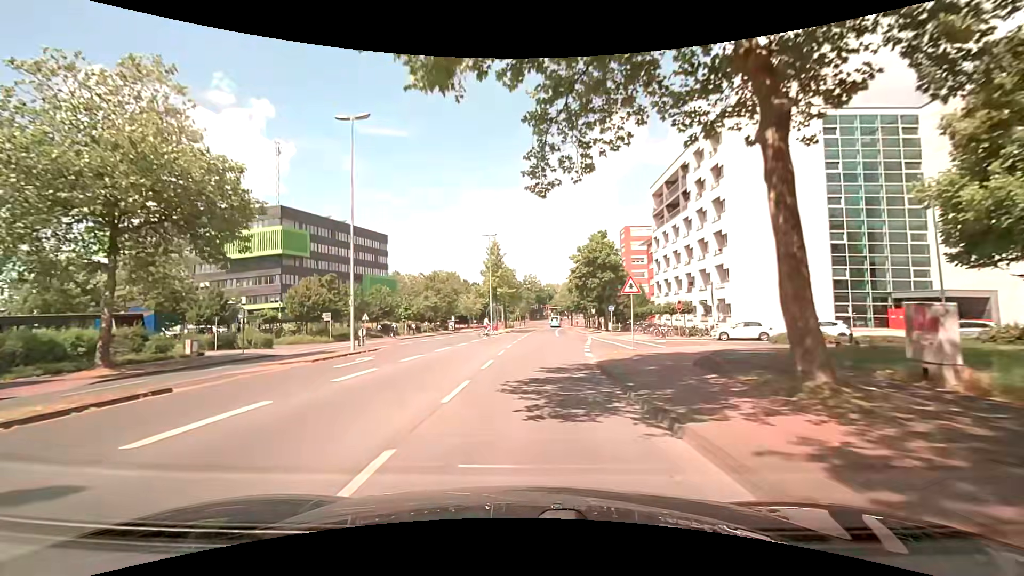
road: unclassified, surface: asphalt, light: Day
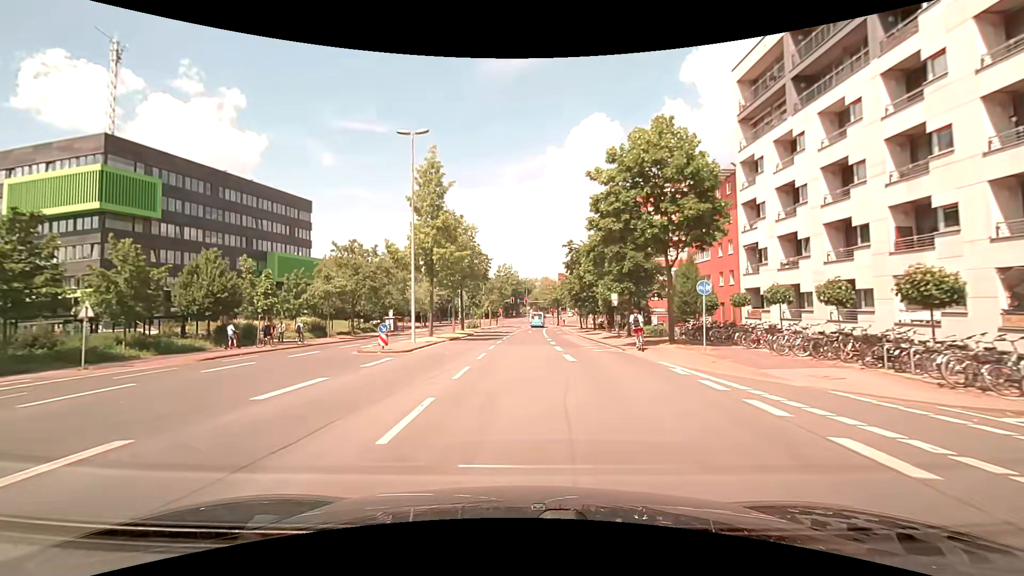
(+1.1, +33.3) m; +3°
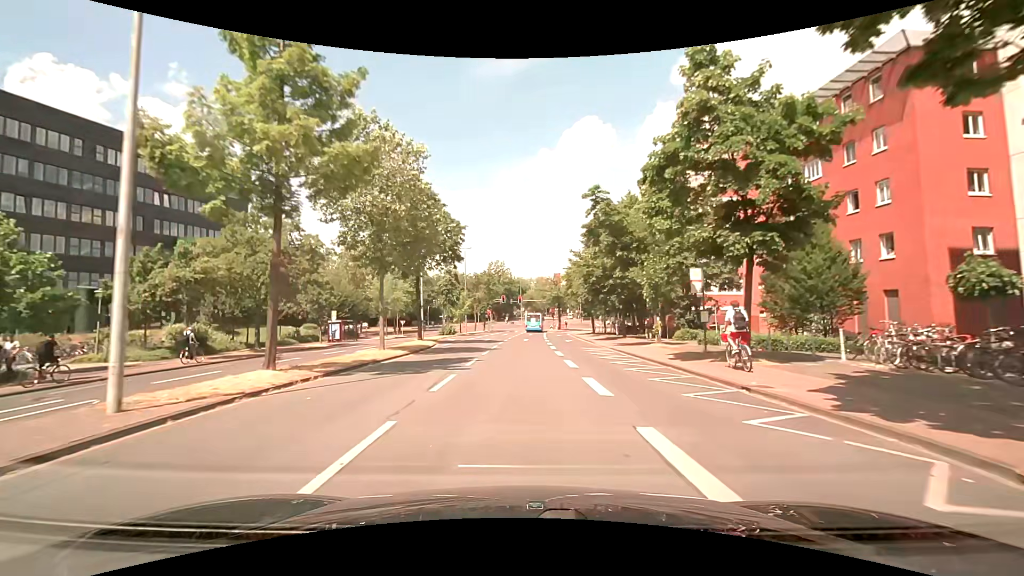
(+0.3, +20.2) m; +1°
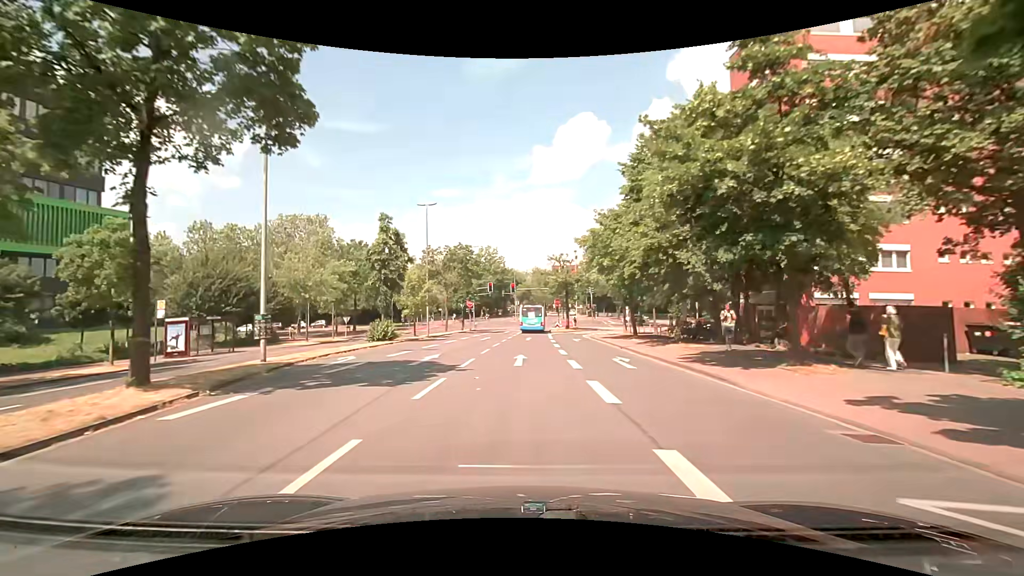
(+0.2, +24.9) m; +1°
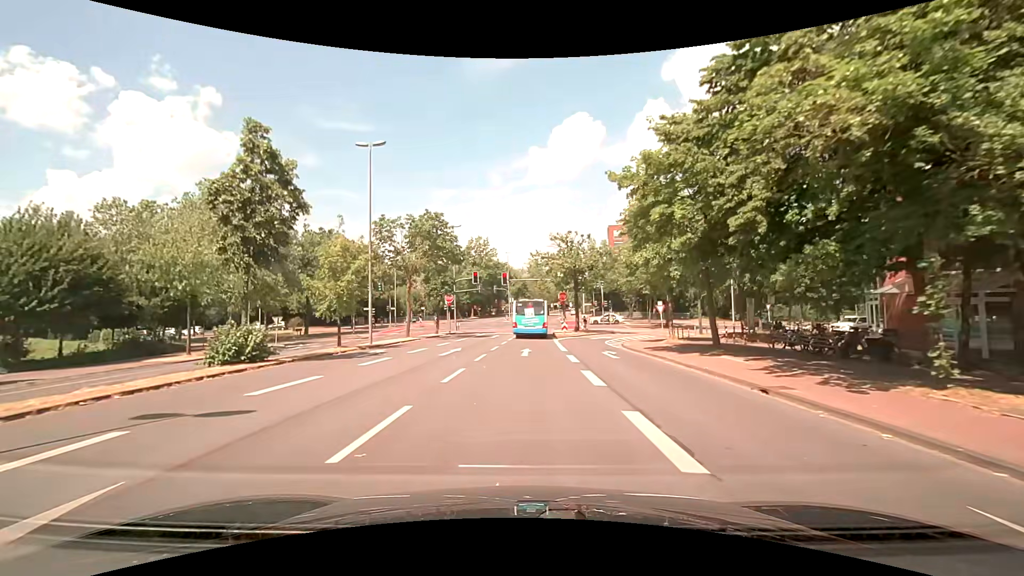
(0.0, +15.7) m; 0°
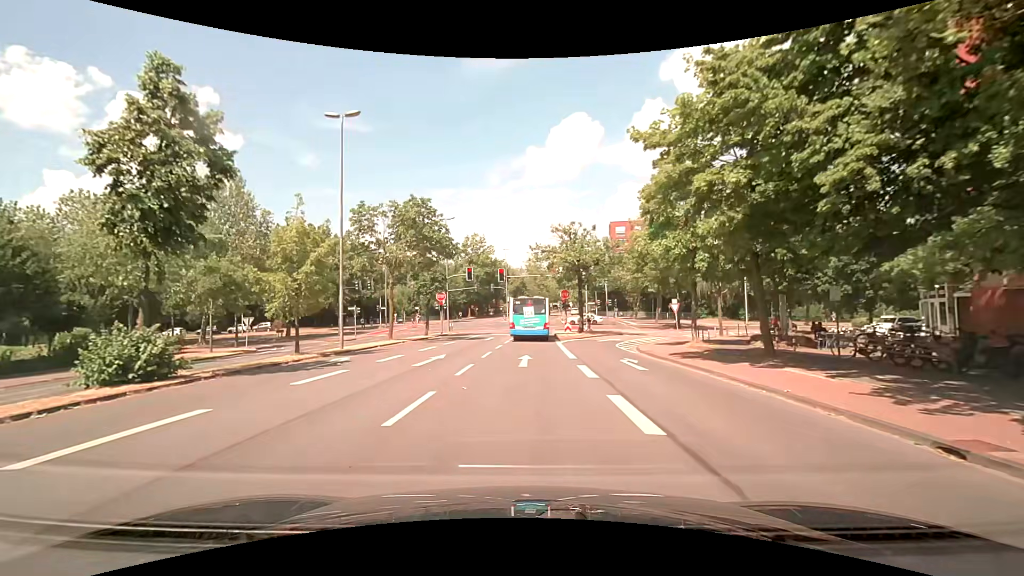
(0.0, +4.4) m; +1°
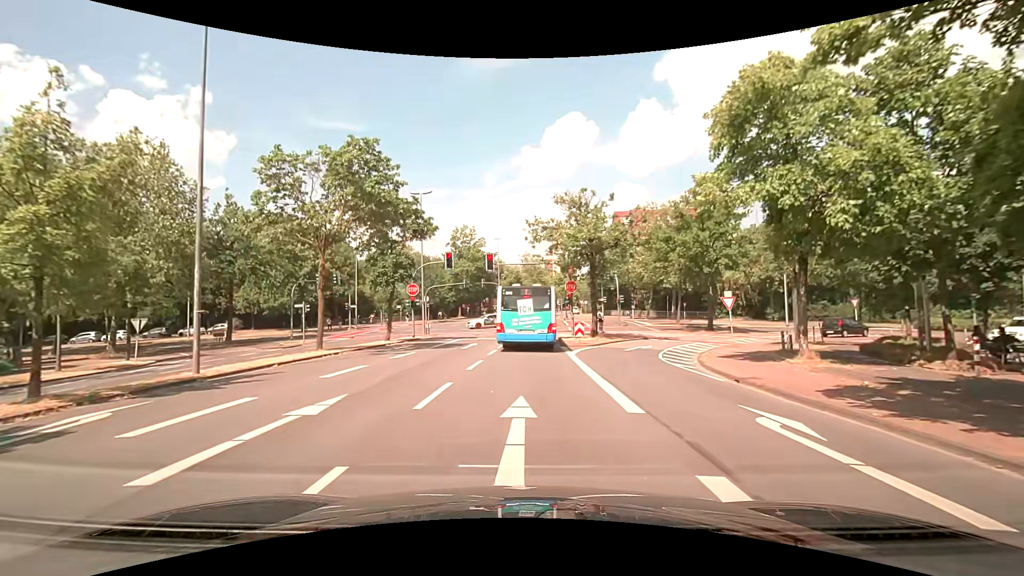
(0.0, +10.5) m; 0°
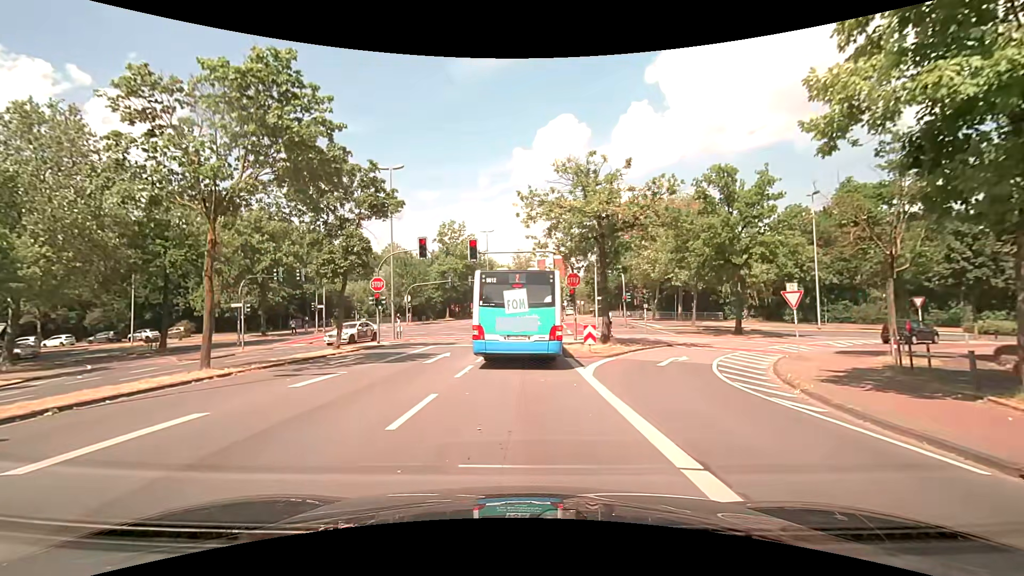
(+0.1, +7.2) m; 0°
